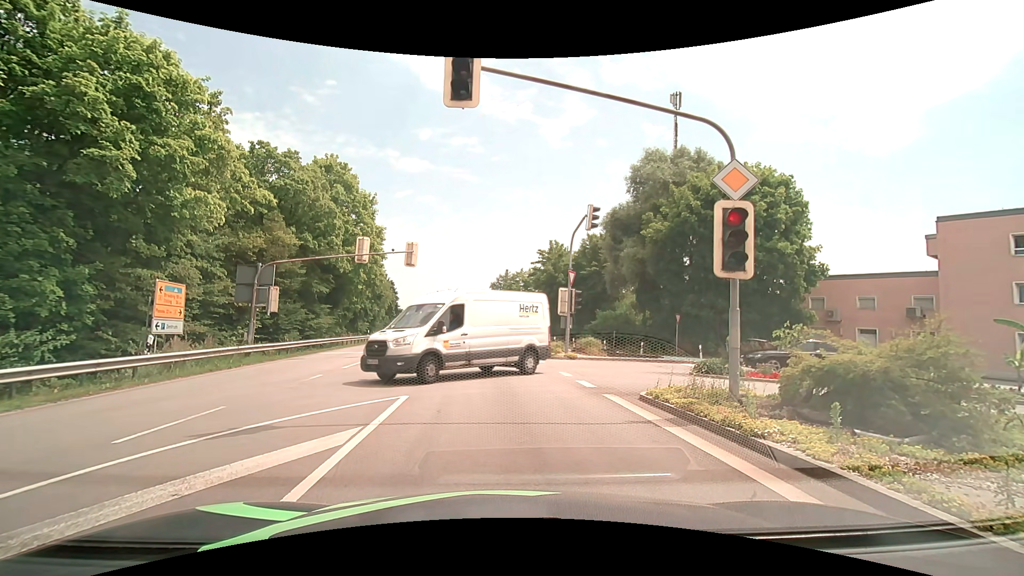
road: primary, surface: asphalt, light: Day
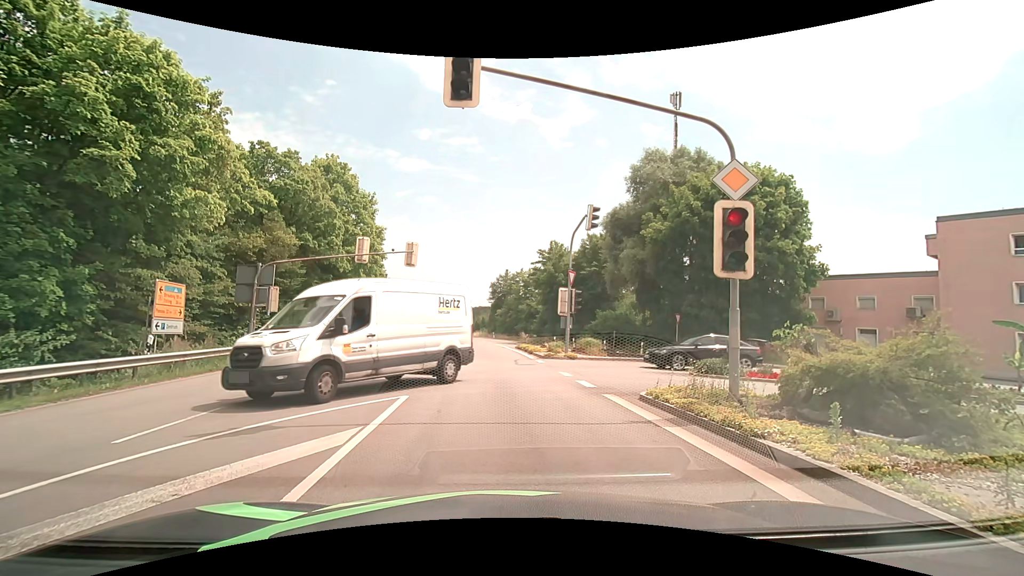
(0.0, 0.0) m; 0°
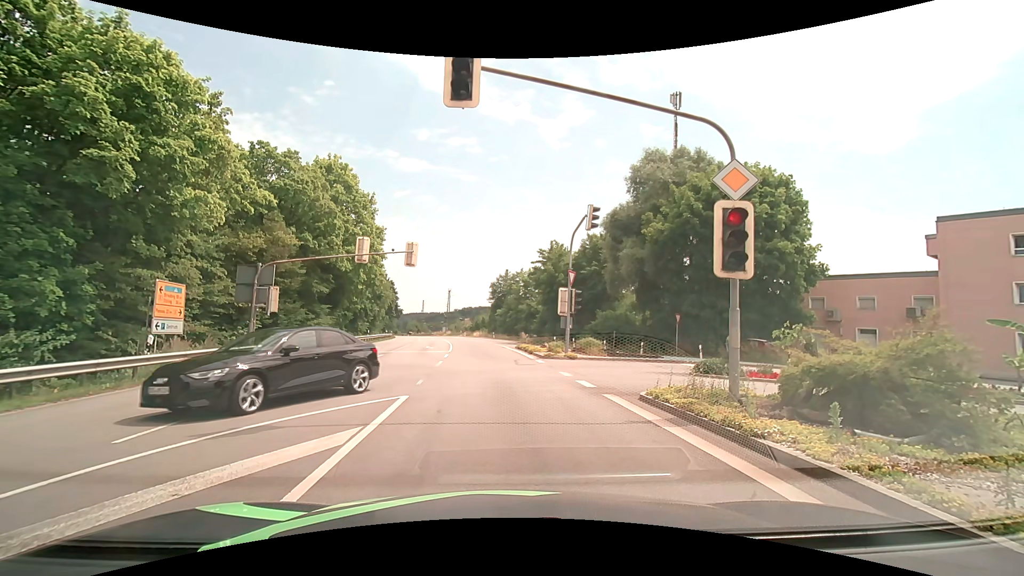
(0.0, 0.0) m; 0°
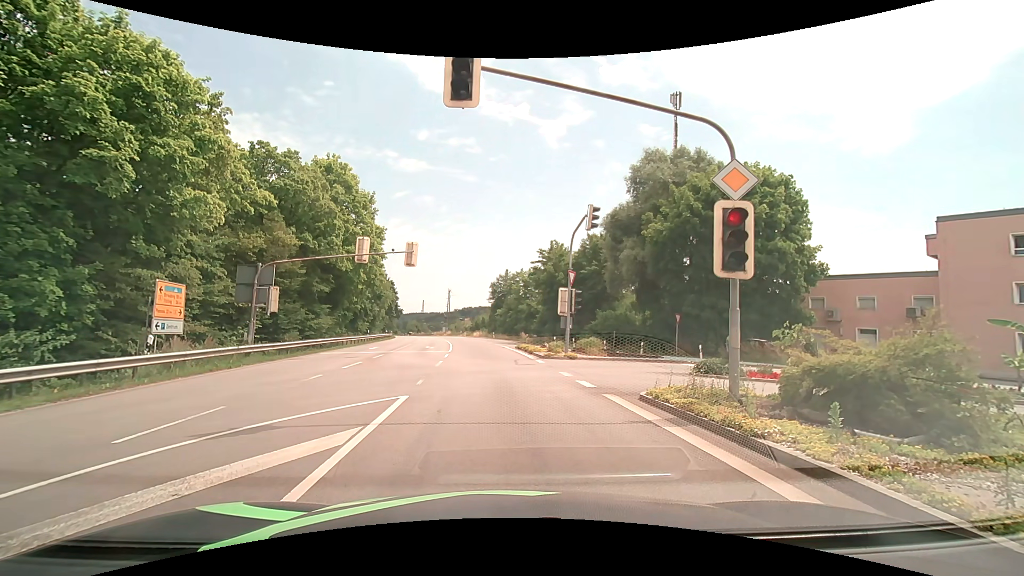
(0.0, 0.0) m; 0°
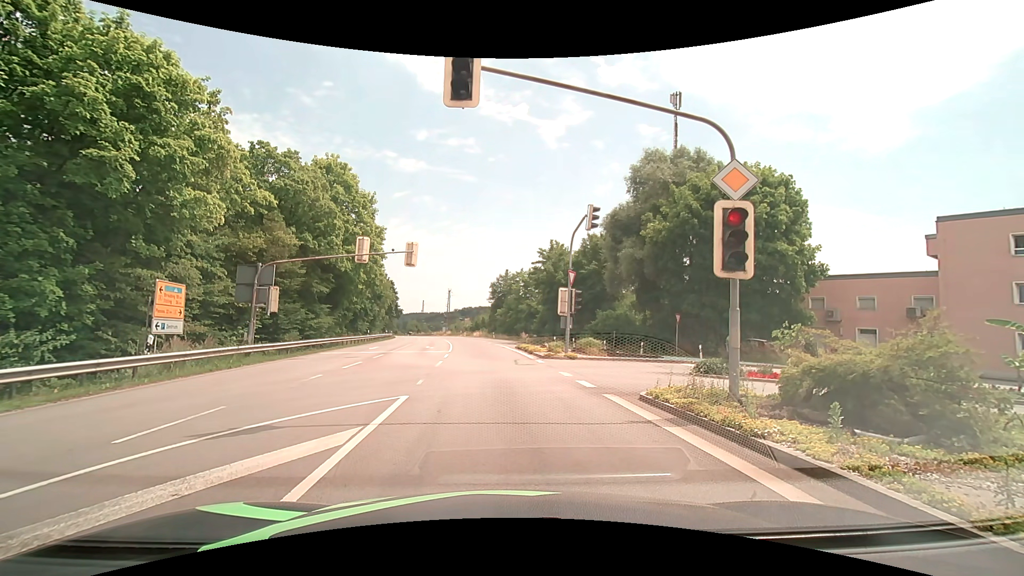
(0.0, 0.0) m; 0°
